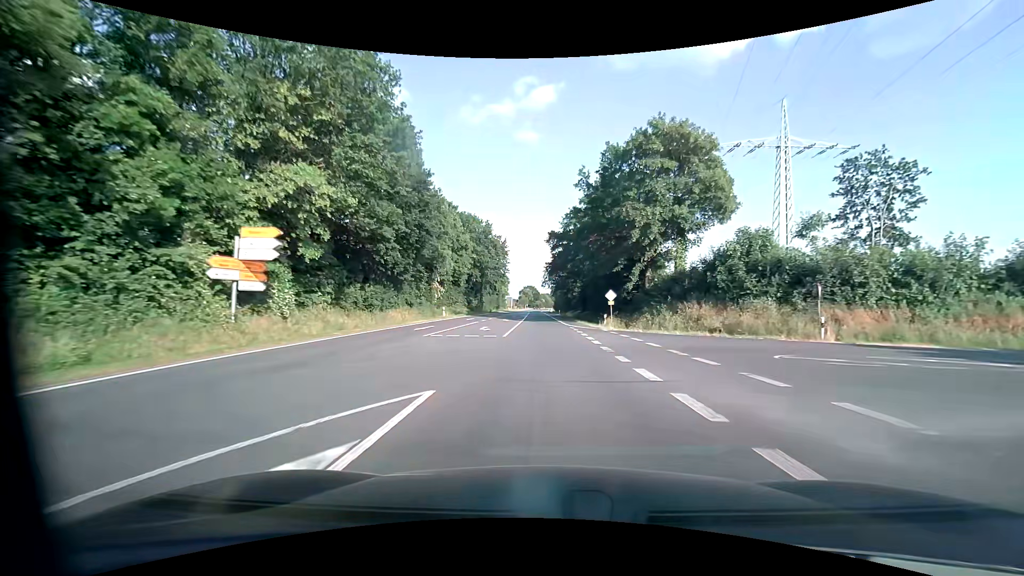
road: primary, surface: asphalt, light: Day
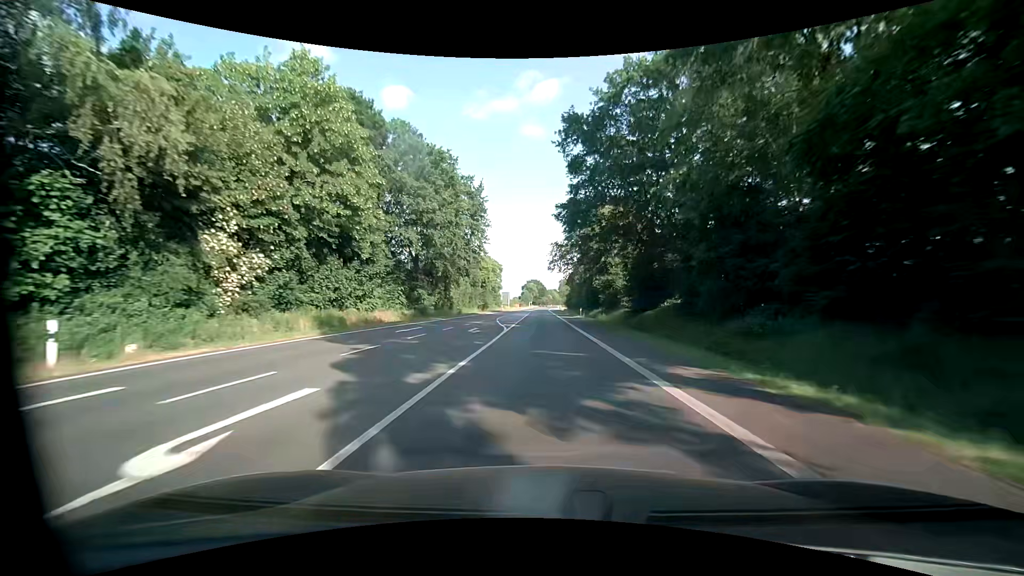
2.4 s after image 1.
(-0.4, +45.3) m; -1°
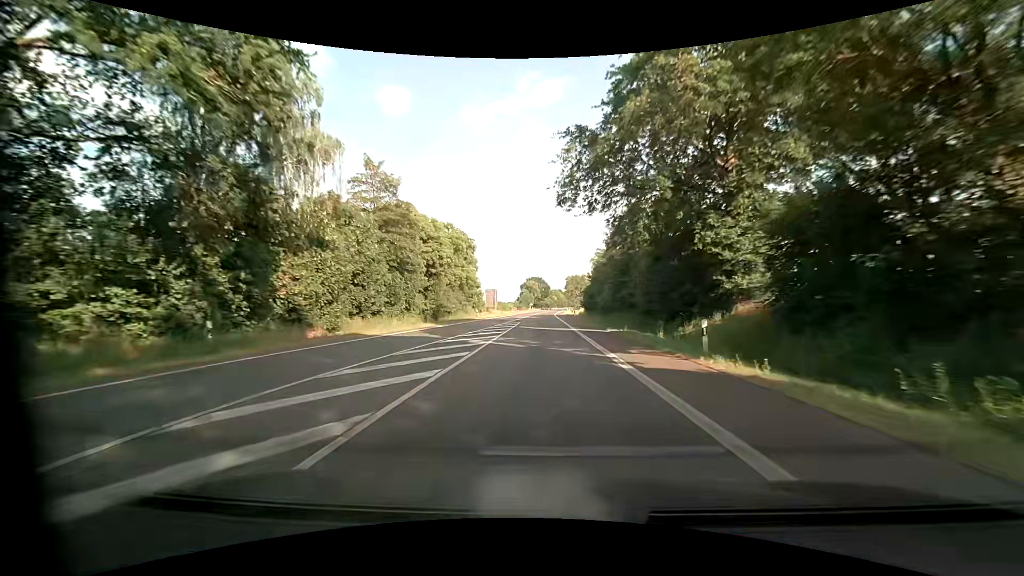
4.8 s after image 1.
(+0.2, +45.3) m; 0°
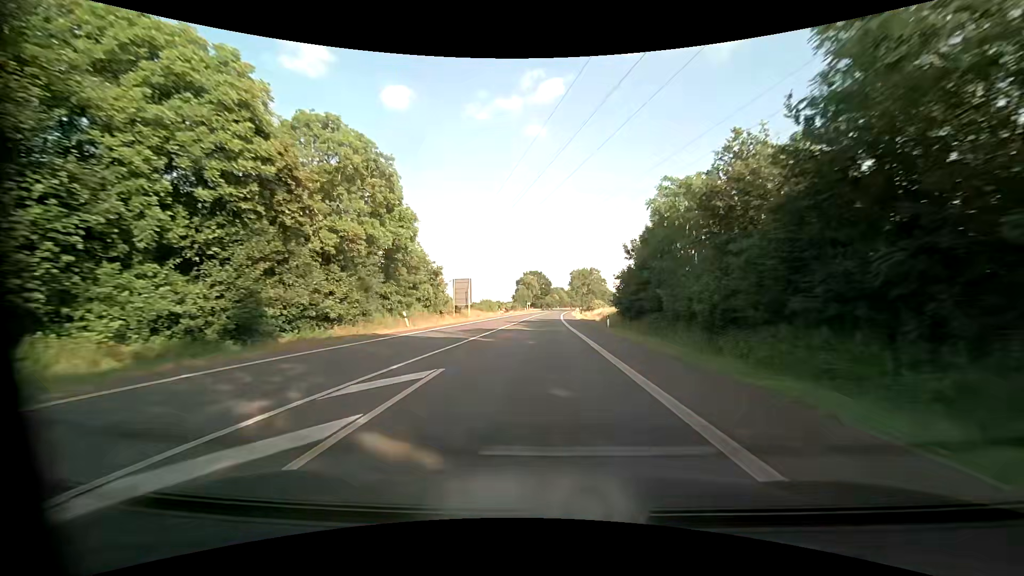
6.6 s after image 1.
(+0.1, +34.0) m; +1°
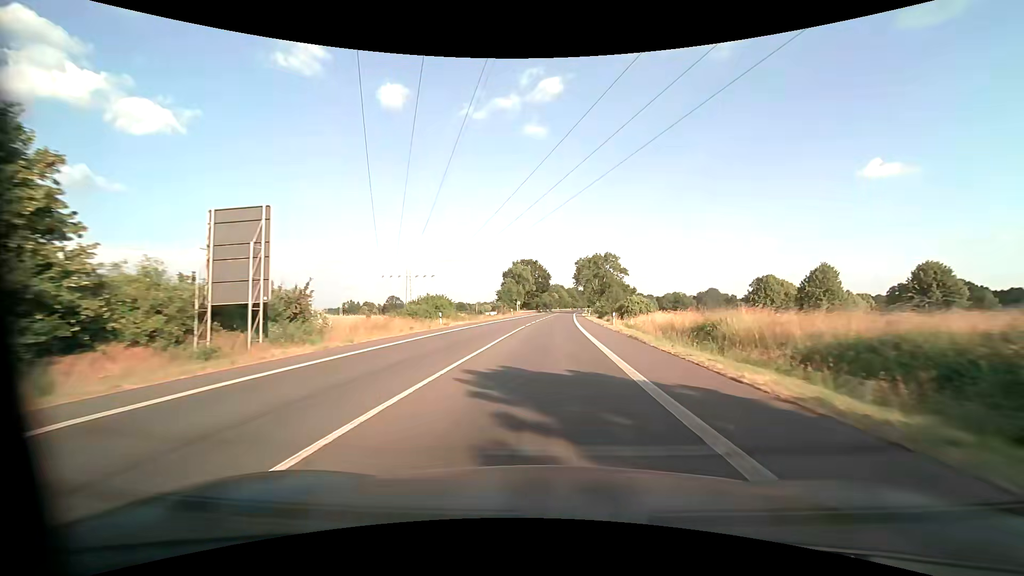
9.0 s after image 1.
(-0.2, +45.2) m; 0°
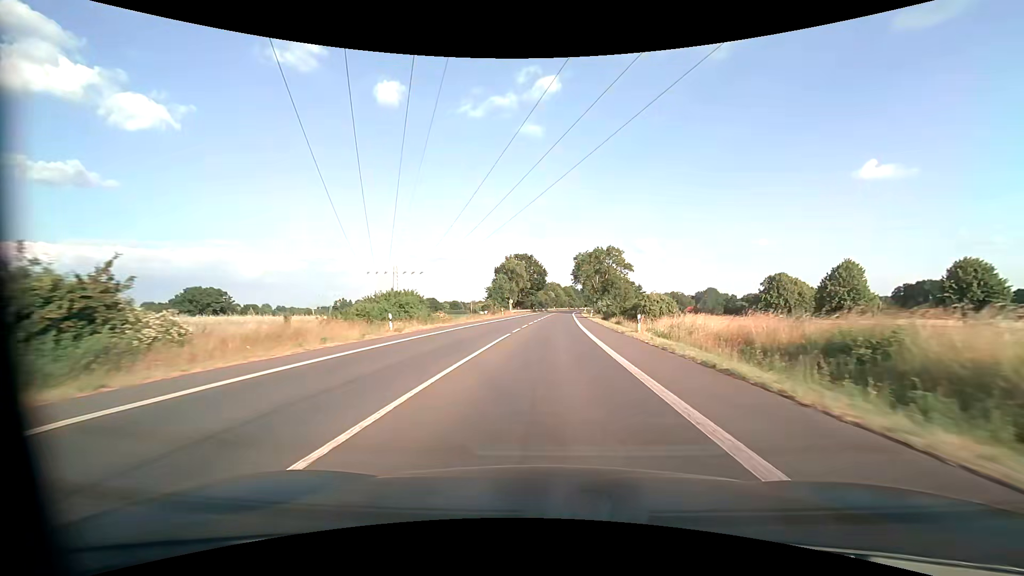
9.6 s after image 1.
(0.0, +11.3) m; +1°
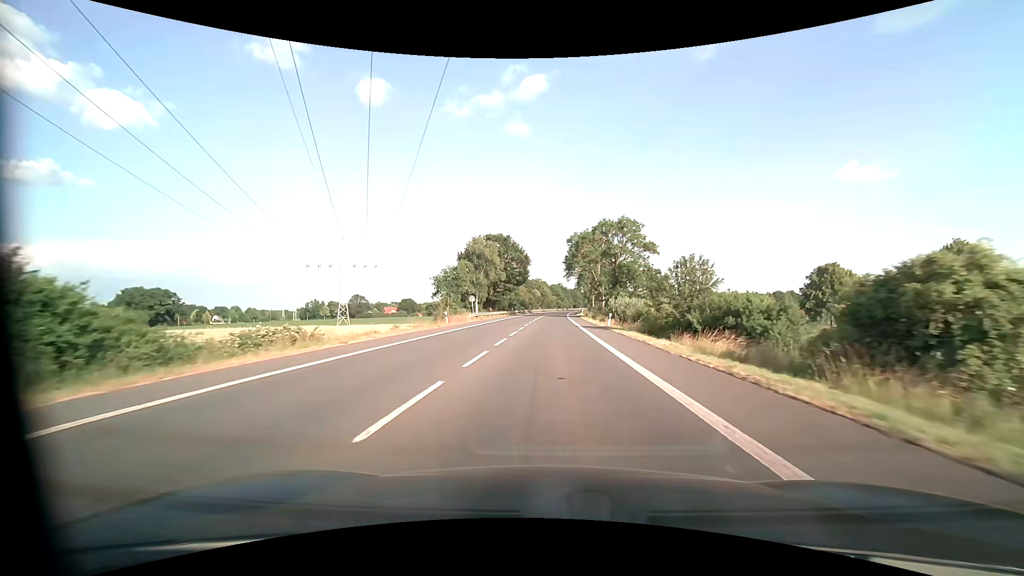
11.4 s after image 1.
(+0.5, +33.8) m; +2°
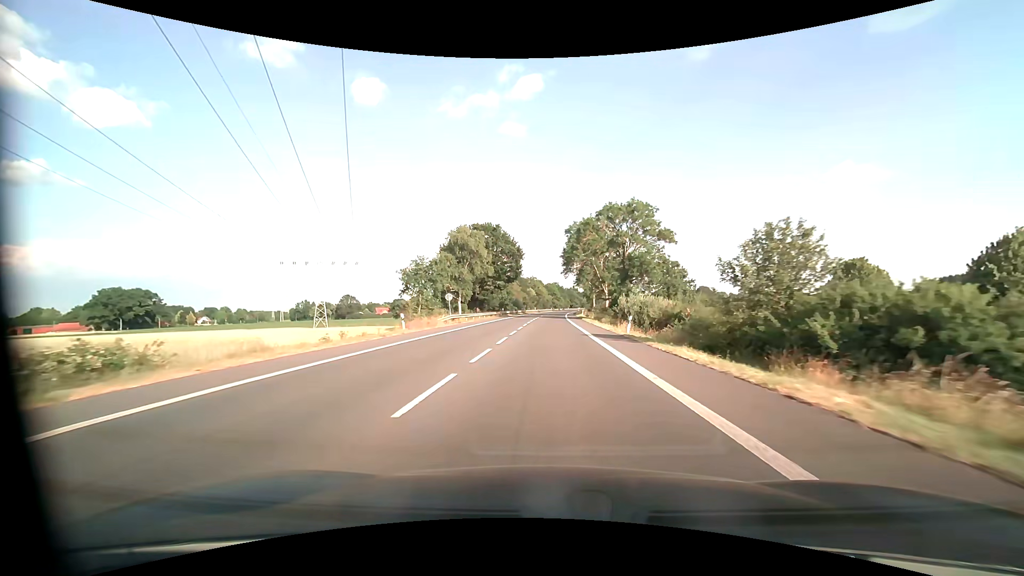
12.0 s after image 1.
(+0.1, +11.3) m; +1°
(0, +10) (0, +20) (0, +30) (0, +40) (+1, +50) (+1, +60) (+1, +70) (+1, +80) (+2, +90) (+2, +100) m
